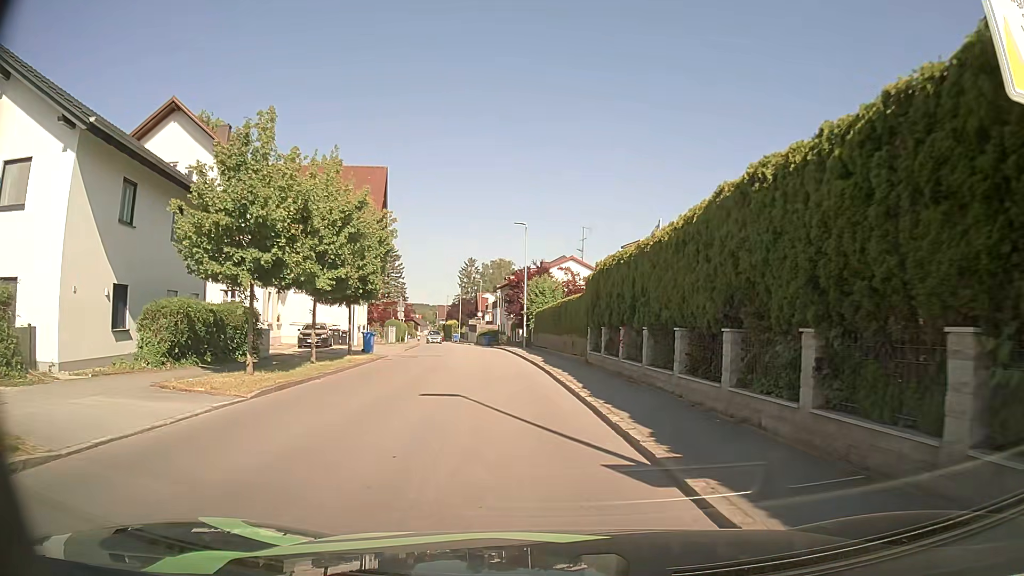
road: secondary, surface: asphalt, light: Day
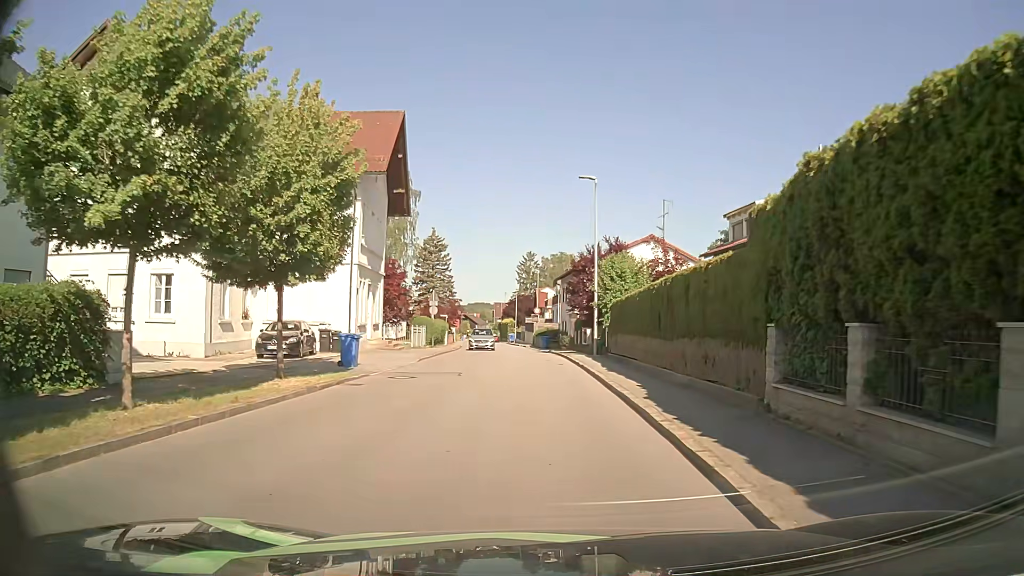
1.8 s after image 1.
(-0.7, +13.0) m; -6°
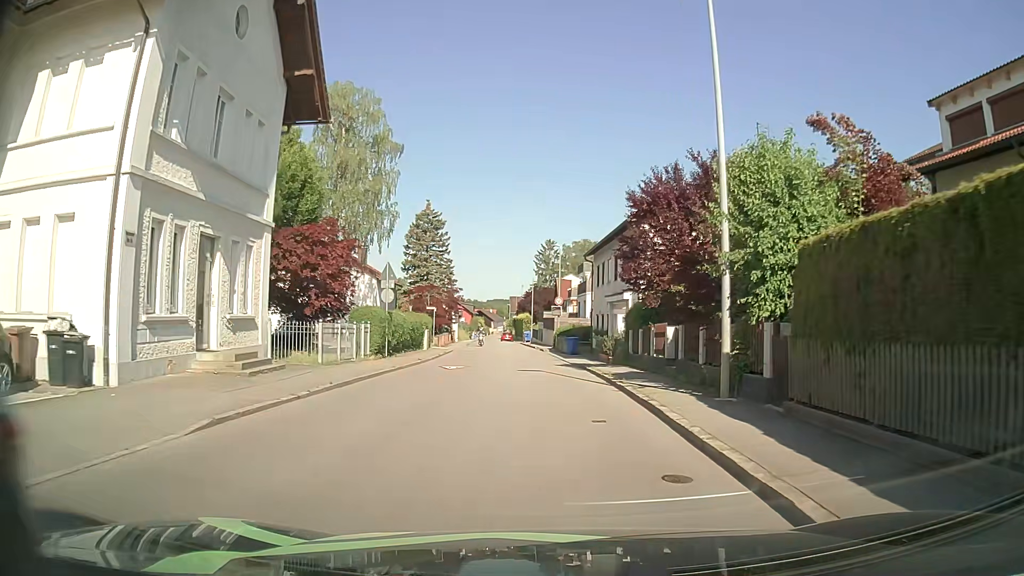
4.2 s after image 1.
(-0.4, +19.1) m; -2°
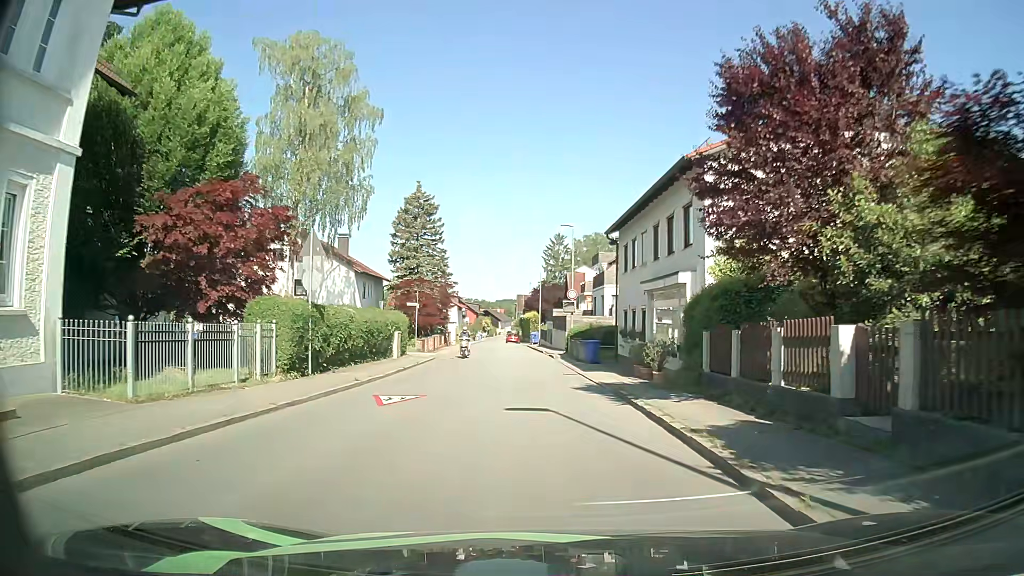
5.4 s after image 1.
(0.0, +10.3) m; 0°
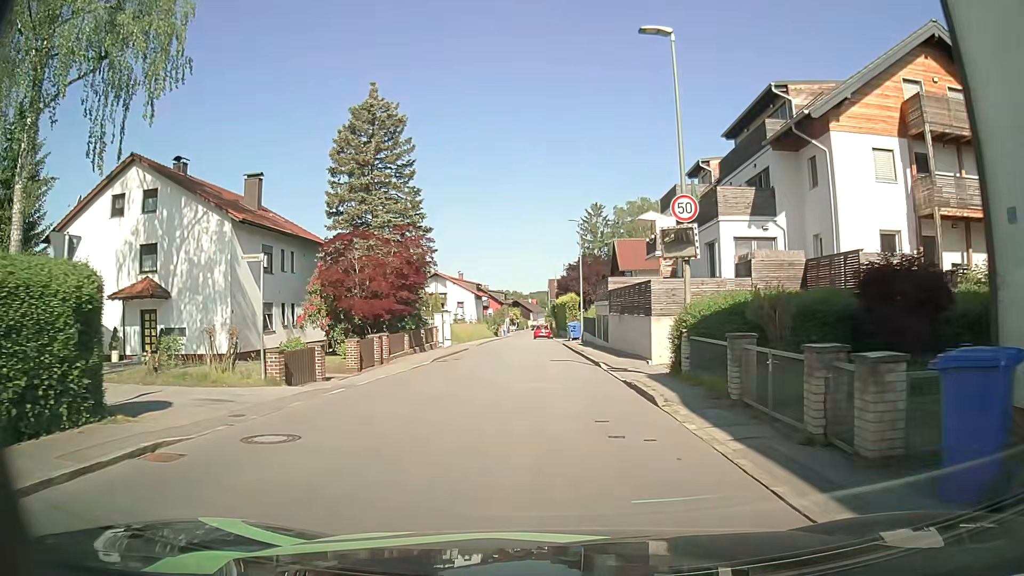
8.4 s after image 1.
(-0.9, +26.5) m; -4°
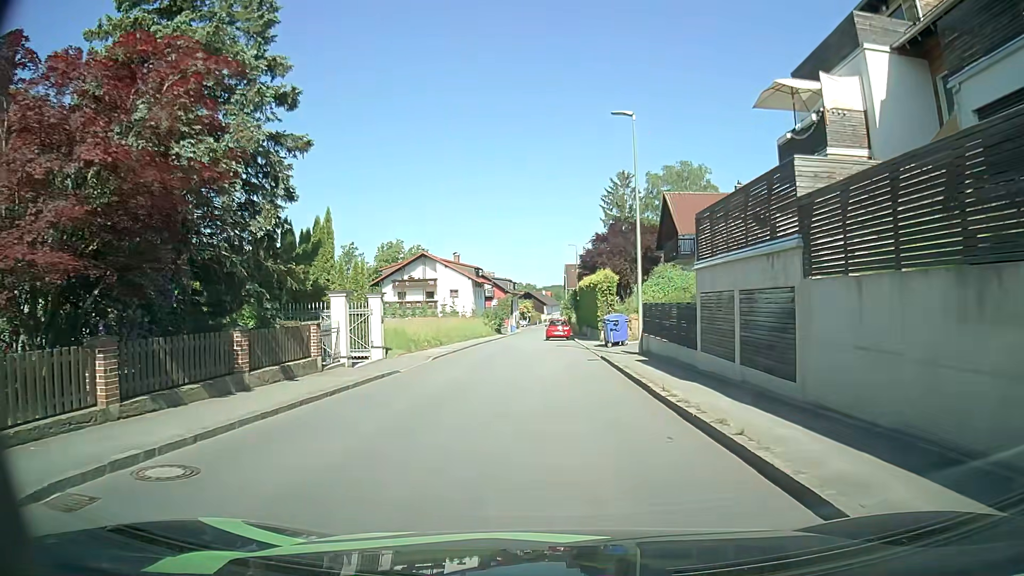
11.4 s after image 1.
(-0.2, +22.9) m; -1°
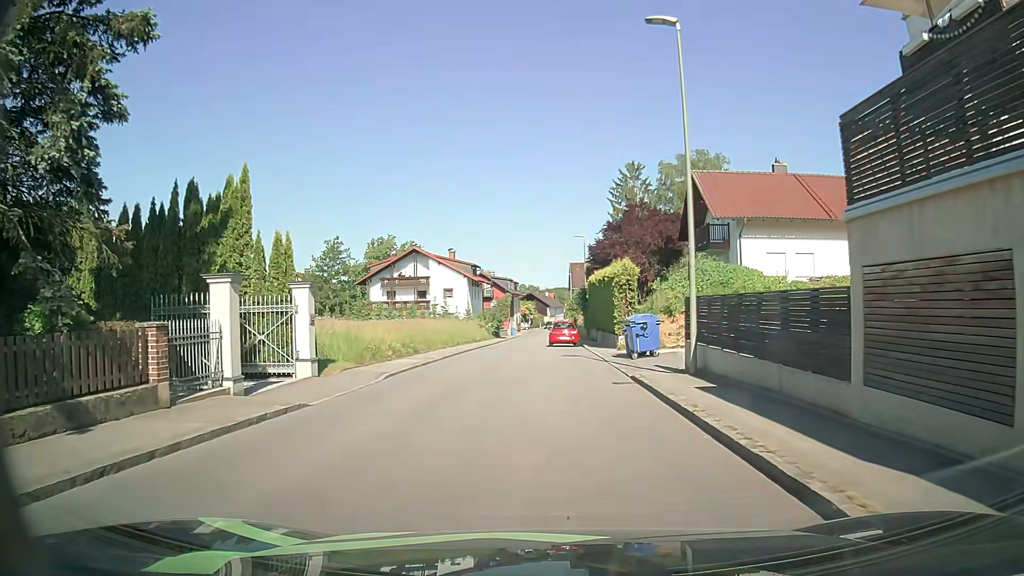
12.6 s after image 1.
(0.0, +7.8) m; 0°
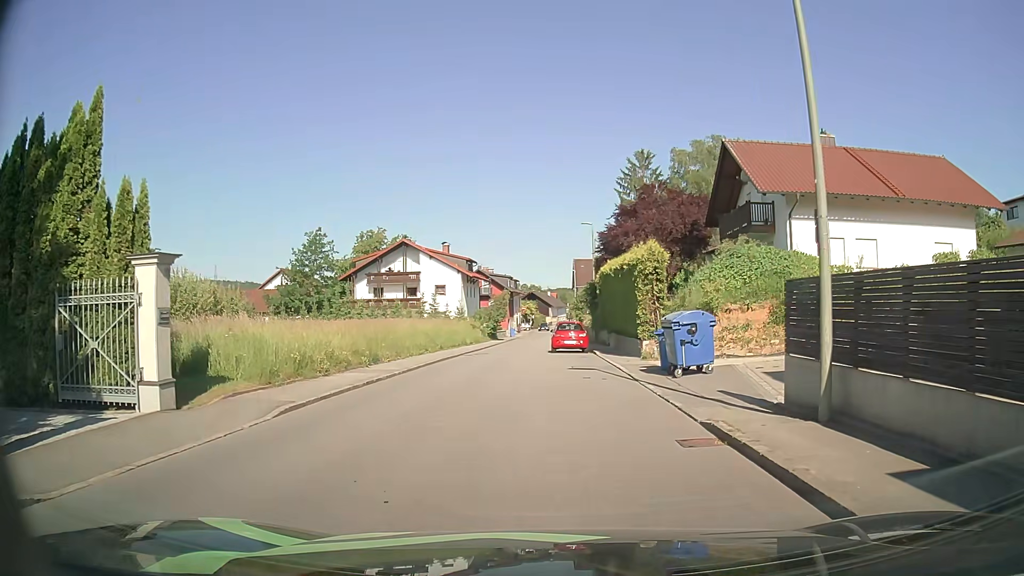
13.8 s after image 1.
(-0.1, +7.2) m; 0°
